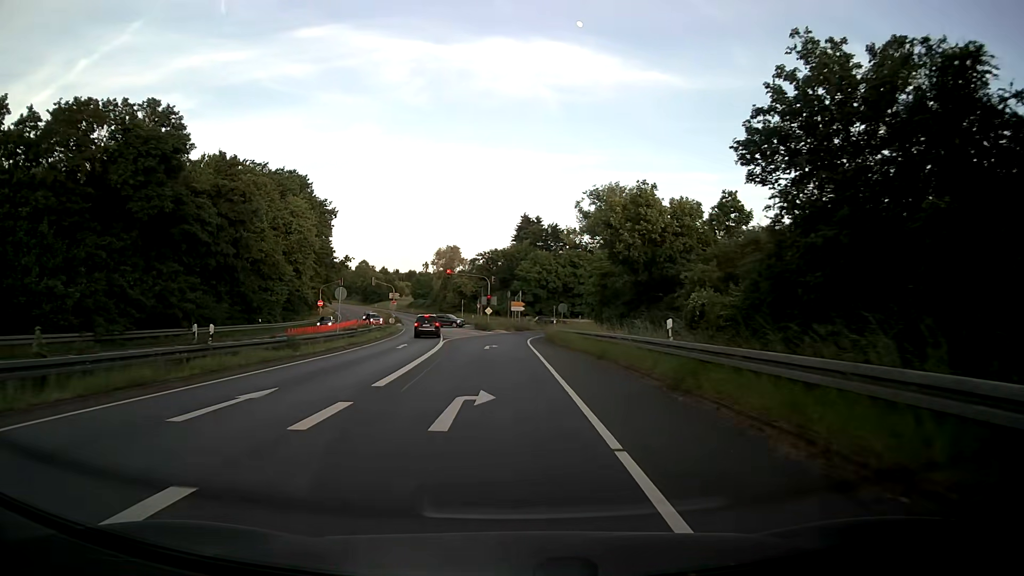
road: primary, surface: asphalt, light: Day
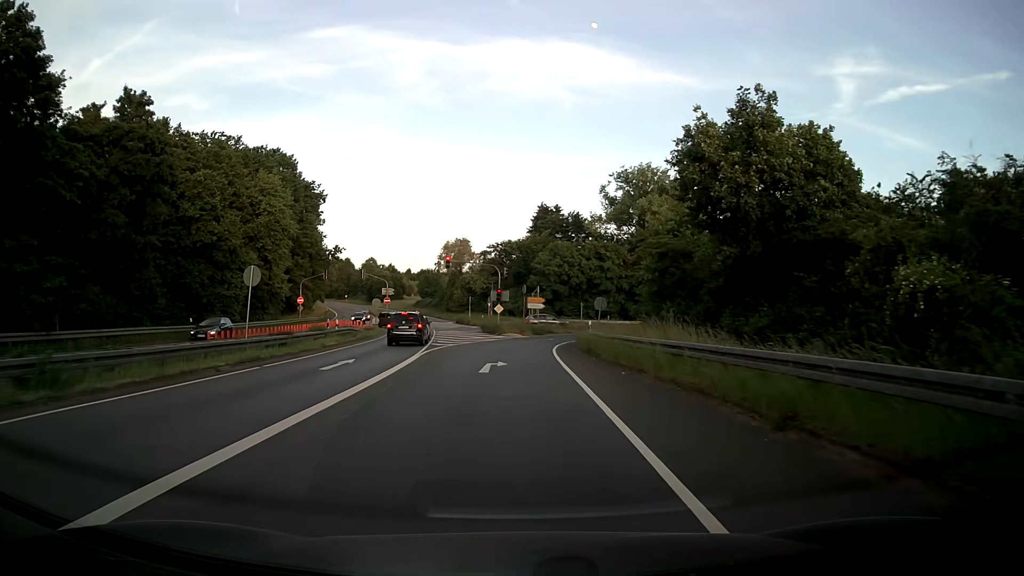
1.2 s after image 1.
(-0.1, +15.5) m; -1°
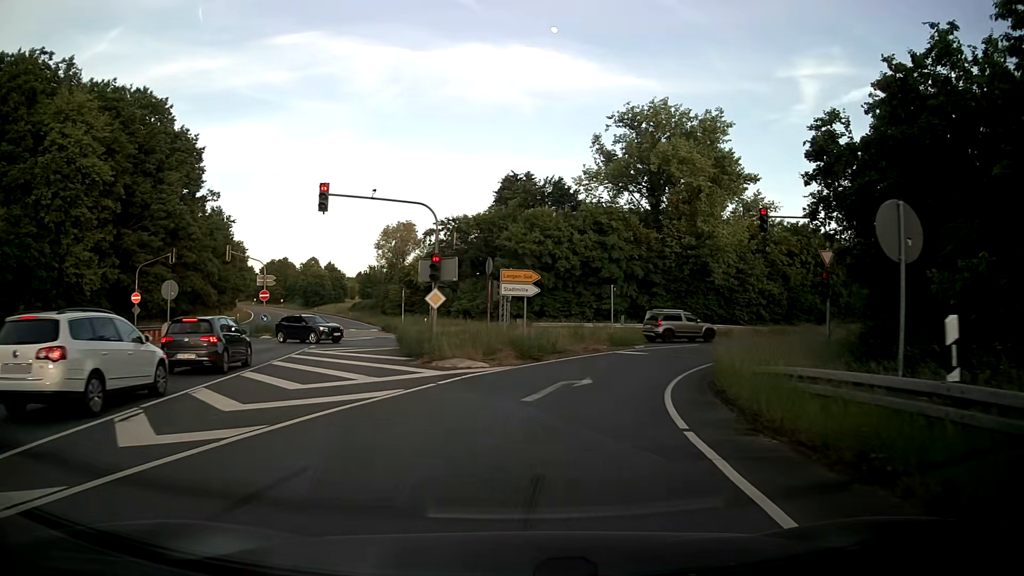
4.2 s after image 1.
(+0.1, +31.7) m; +3°
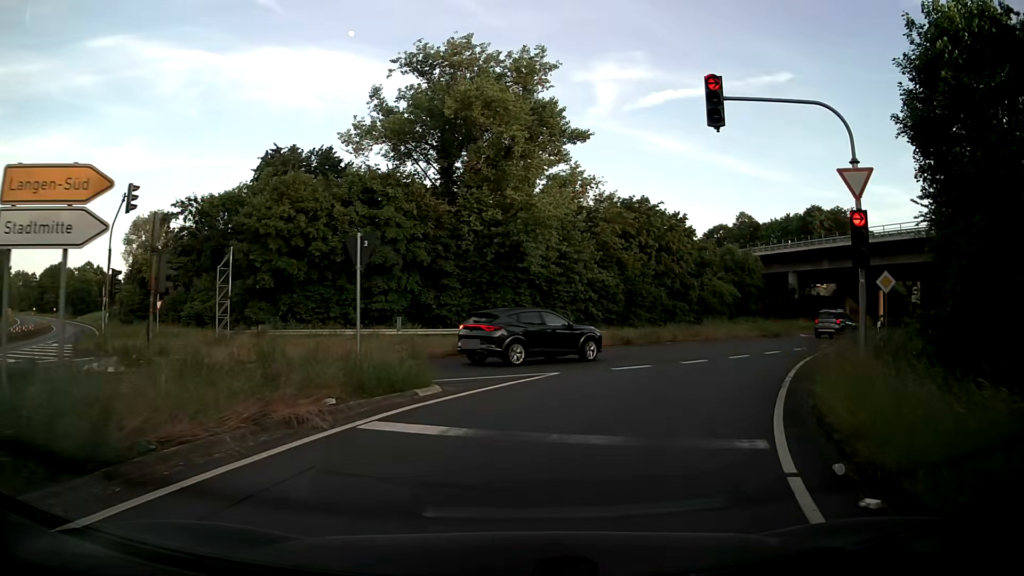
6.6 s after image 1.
(+2.5, +17.2) m; +18°
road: primary_link
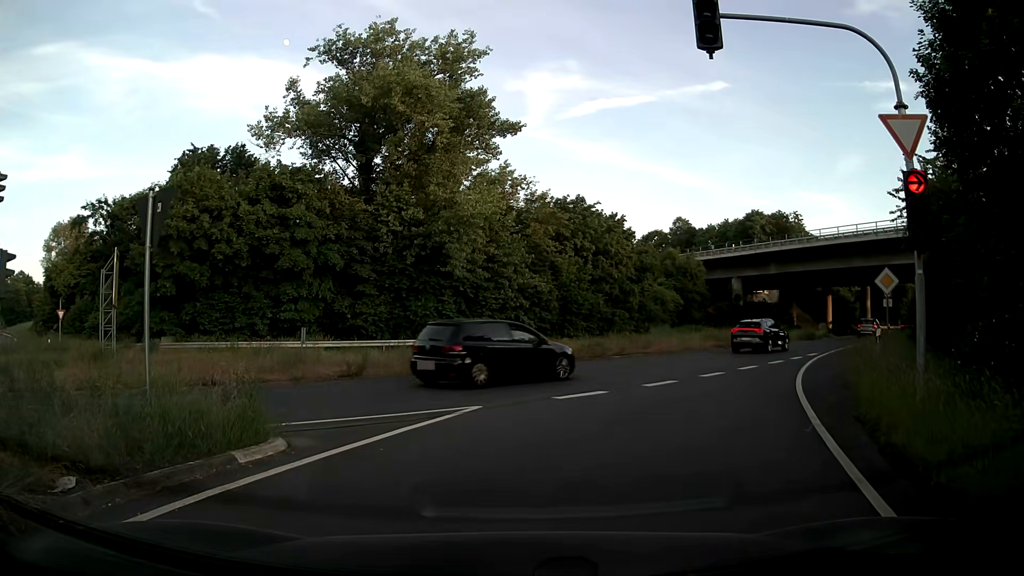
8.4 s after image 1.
(+0.2, +4.2) m; +4°
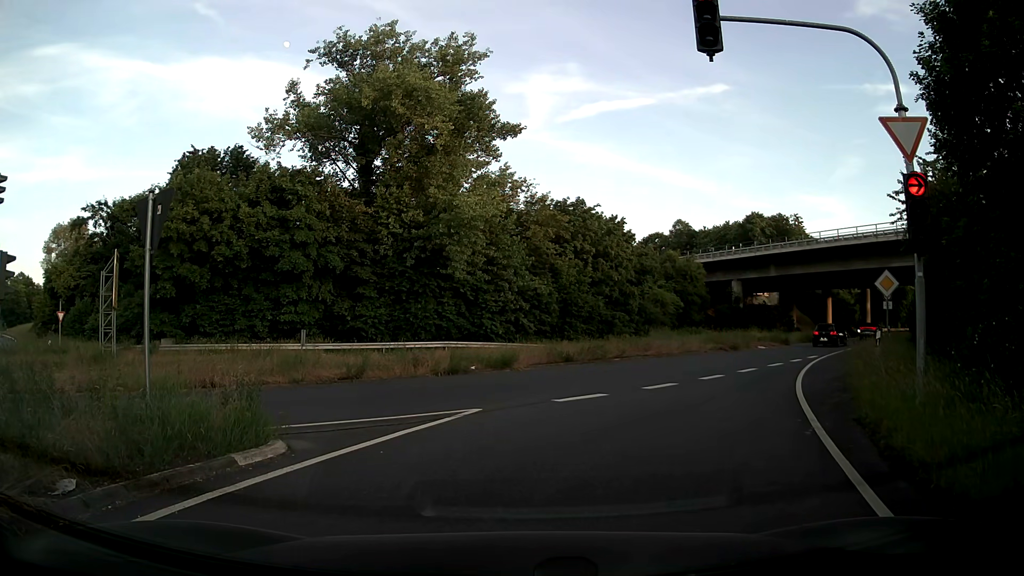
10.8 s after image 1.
(0.0, +0.1) m; 0°
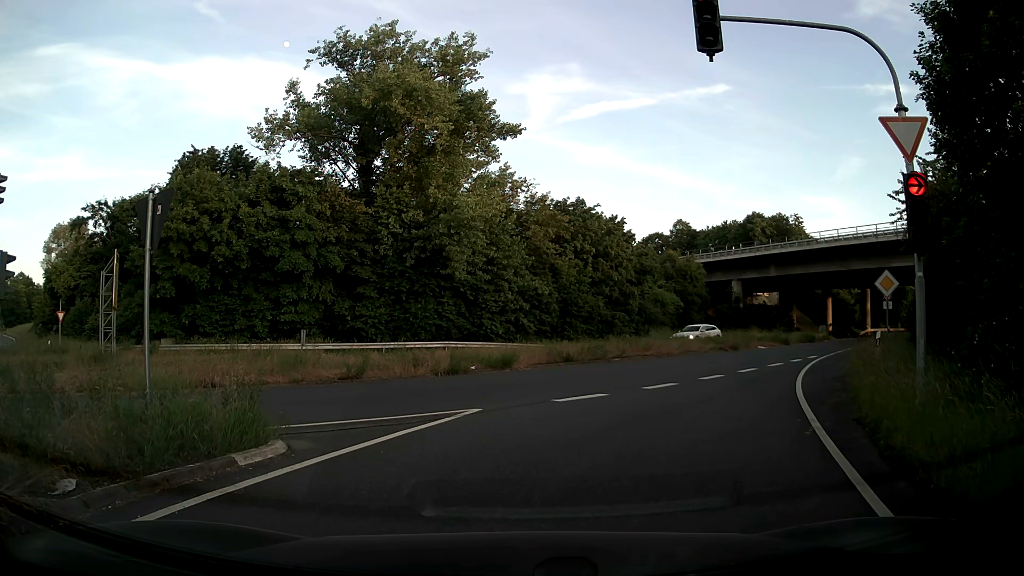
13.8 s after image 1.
(0.0, 0.0) m; 0°
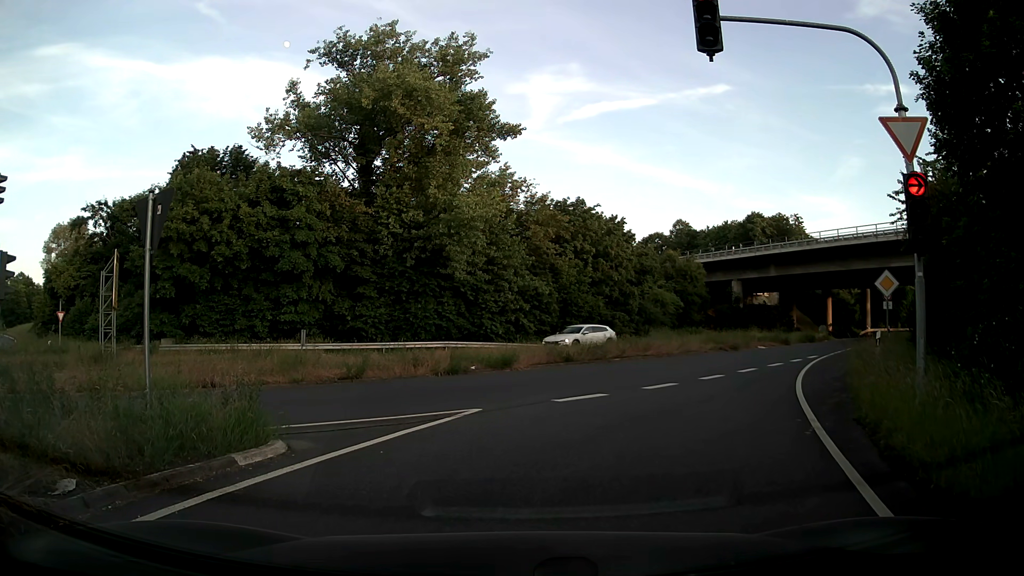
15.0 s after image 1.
(0.0, 0.0) m; 0°
(+2, +10) (+6, +19) (+11, +27) (+17, +35) (+24, +43) (+31, +50) (+38, +57) (+45, +64) (+52, +71) (+59, +78) m
